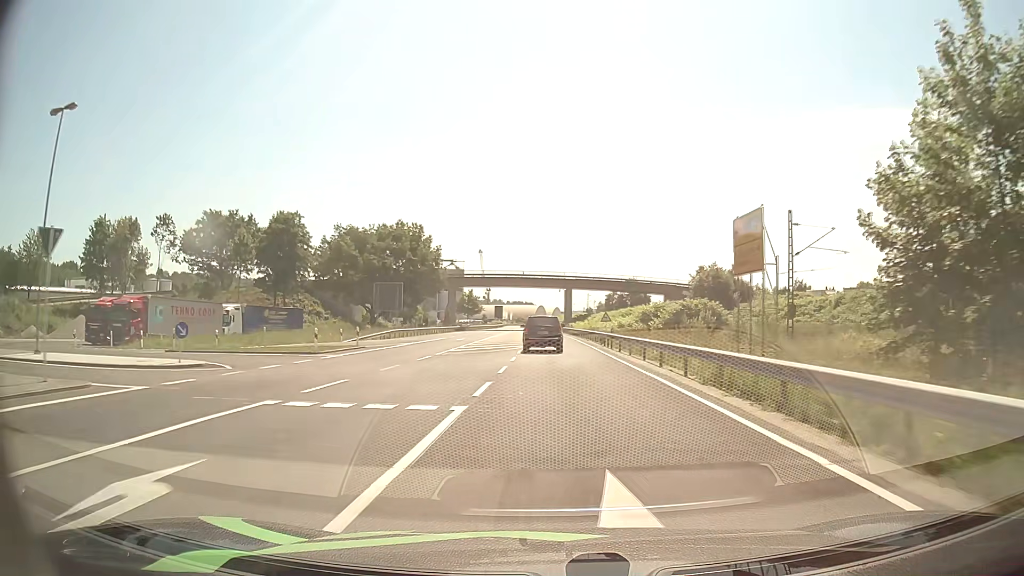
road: primary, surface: asphalt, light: Day
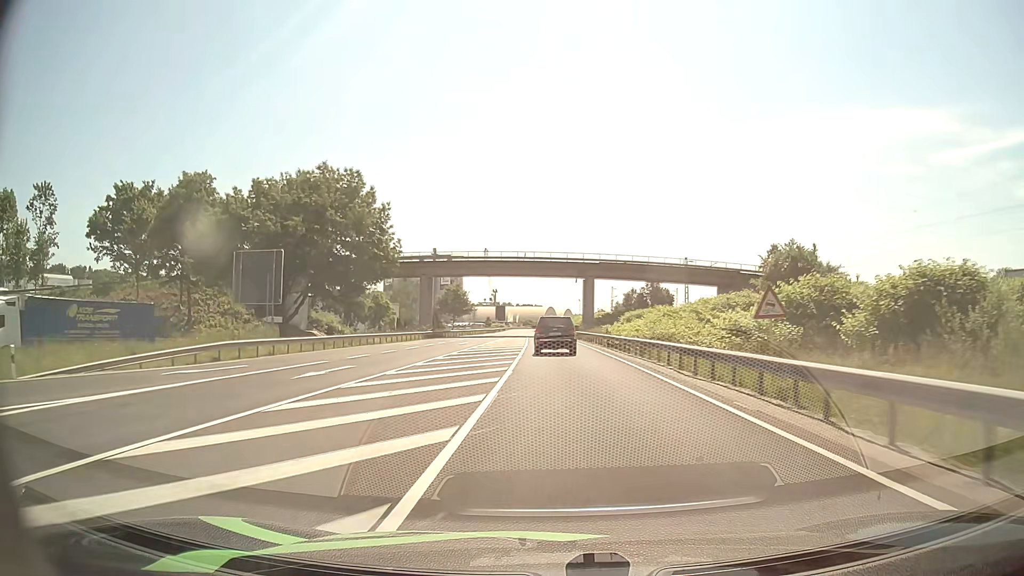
(-0.2, +35.3) m; -1°
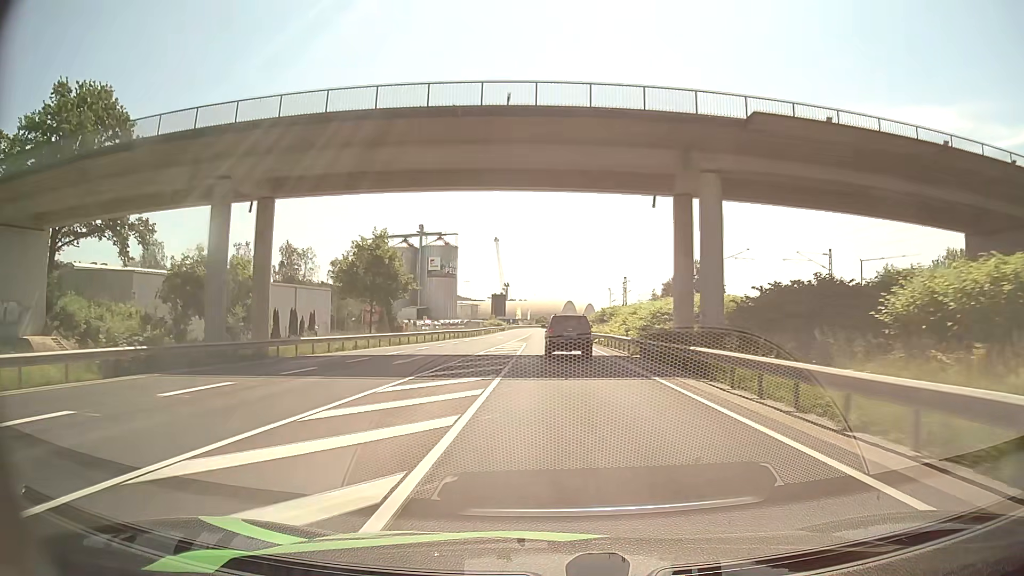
(-0.7, +58.4) m; -1°
(0, +10) (0, +20) (0, +30) (0, +40) (0, +50) (-1, +60) (-1, +70) (-1, +80) (-1, +90) (-1, +100) m
